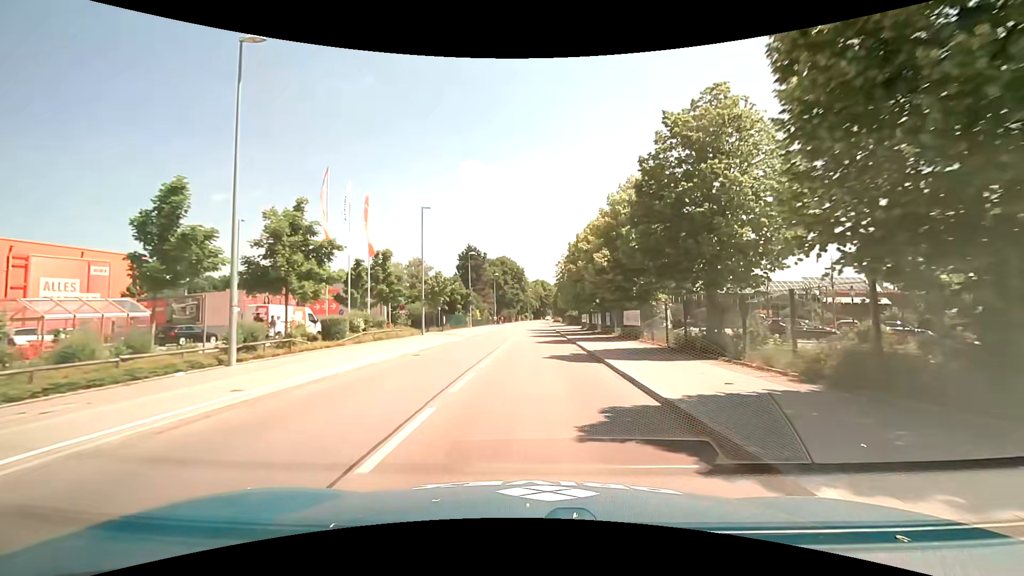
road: tertiary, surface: asphalt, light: Day
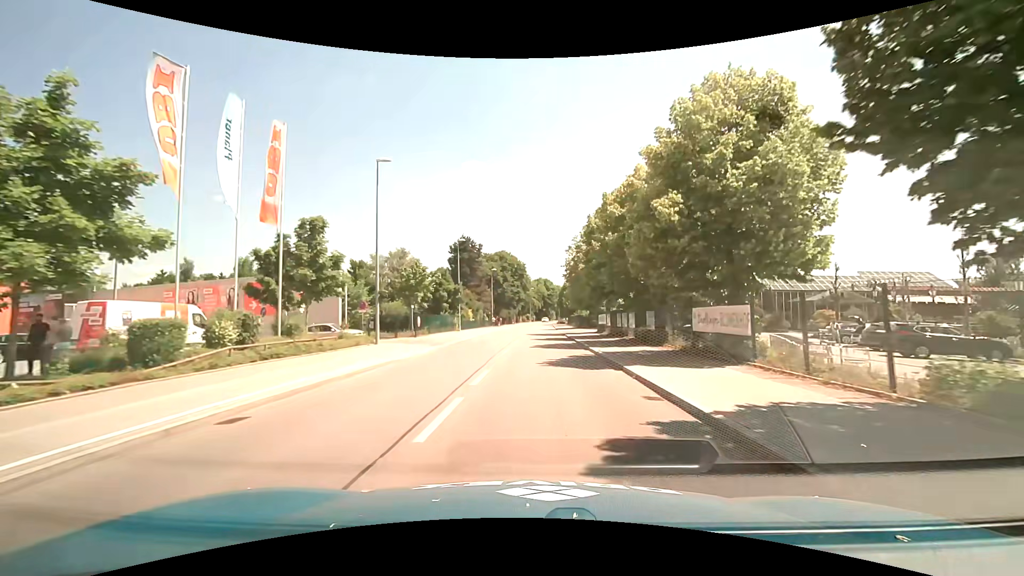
(0.0, +12.4) m; 0°
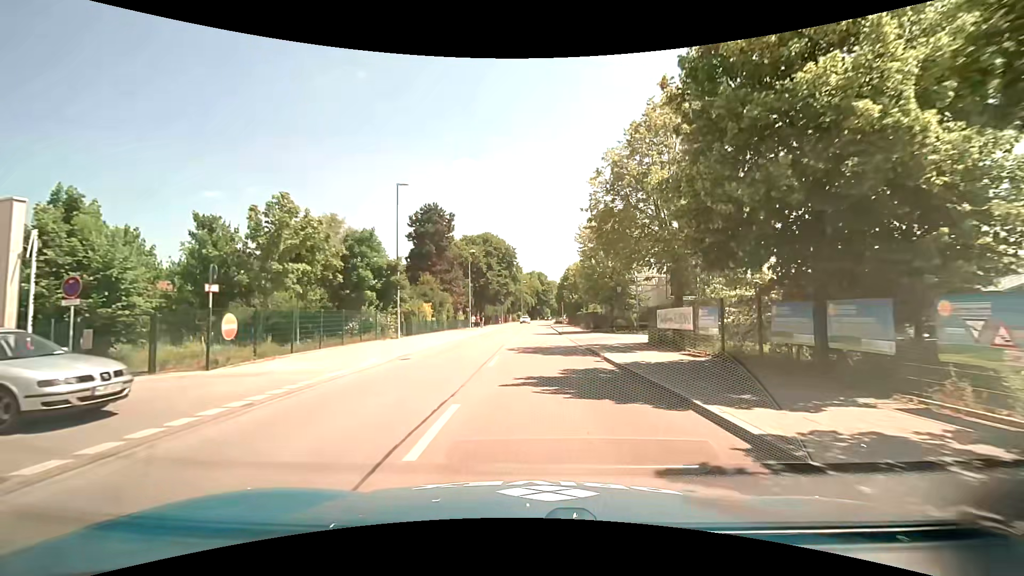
(0.0, +23.1) m; +1°
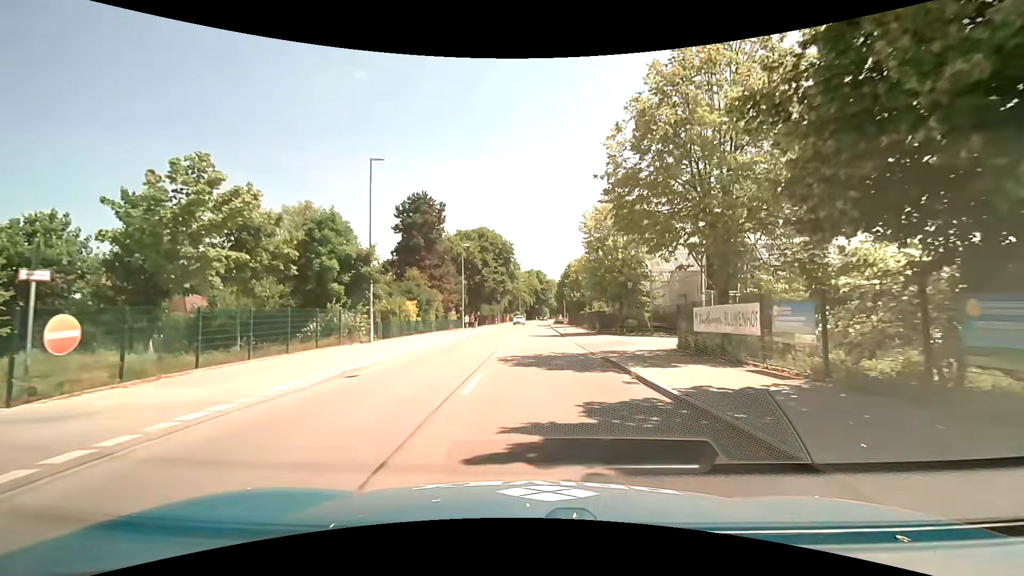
(0.0, +5.2) m; -1°
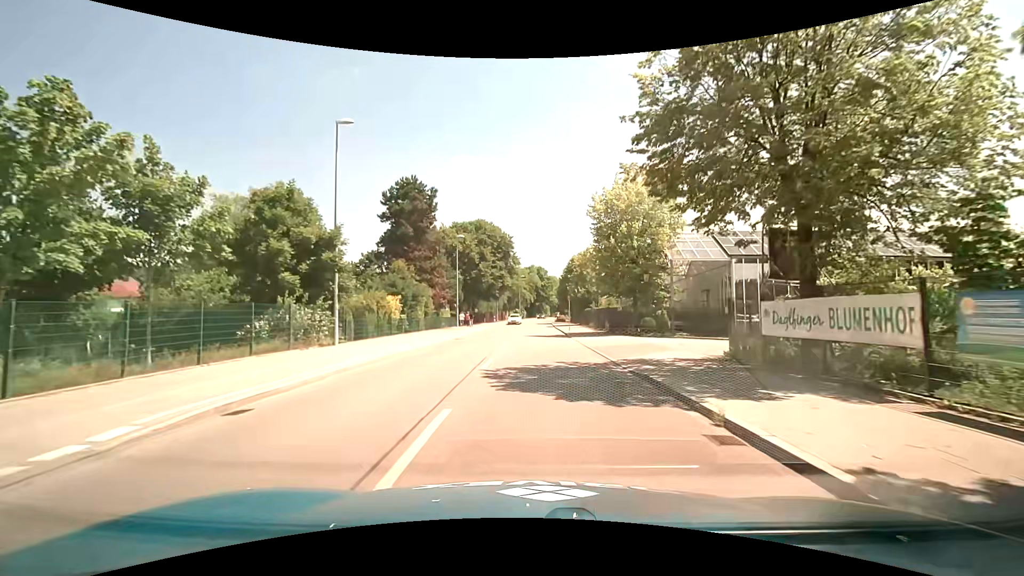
(+0.1, +4.9) m; +1°
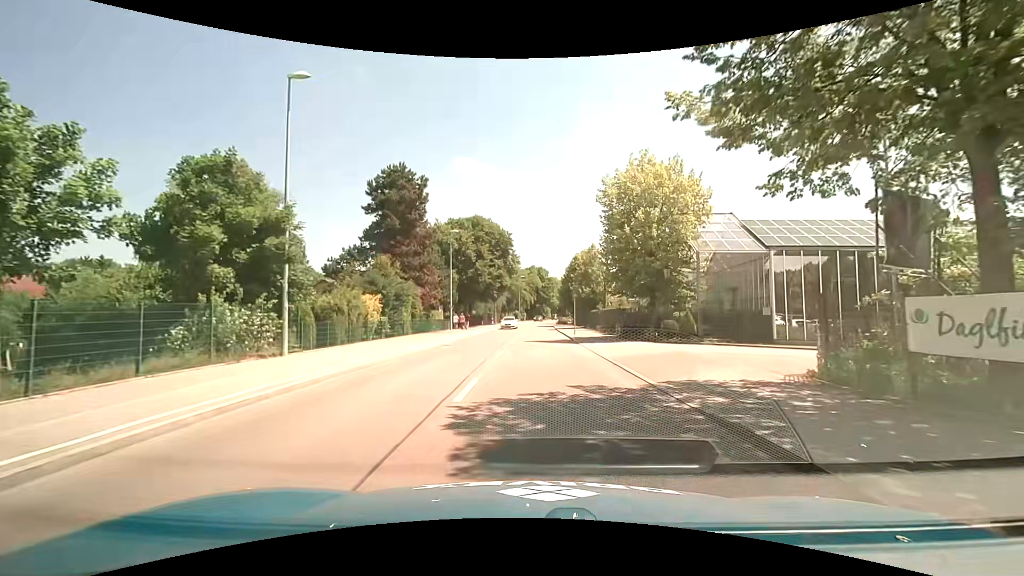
(0.0, +4.6) m; 0°
